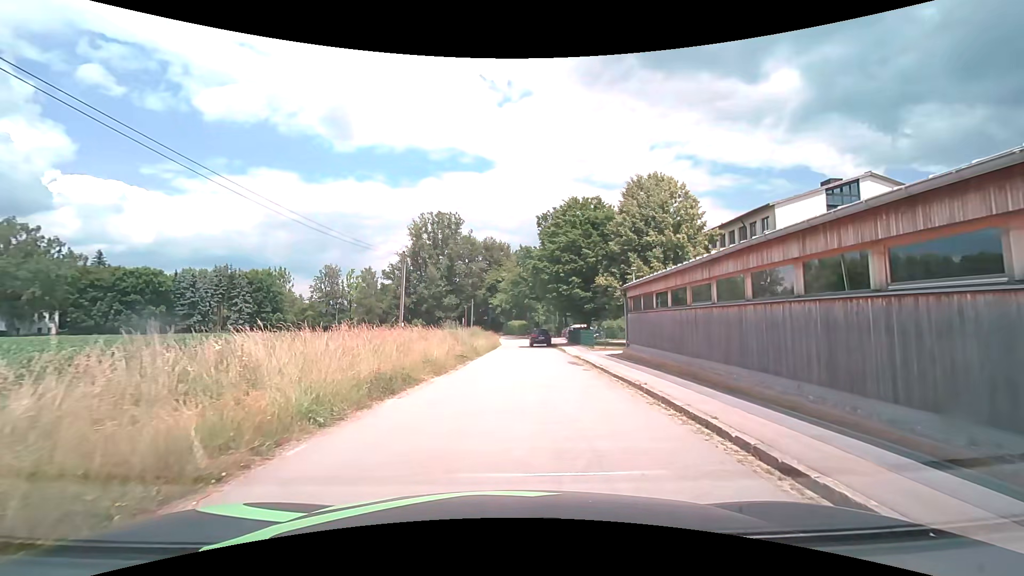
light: Day
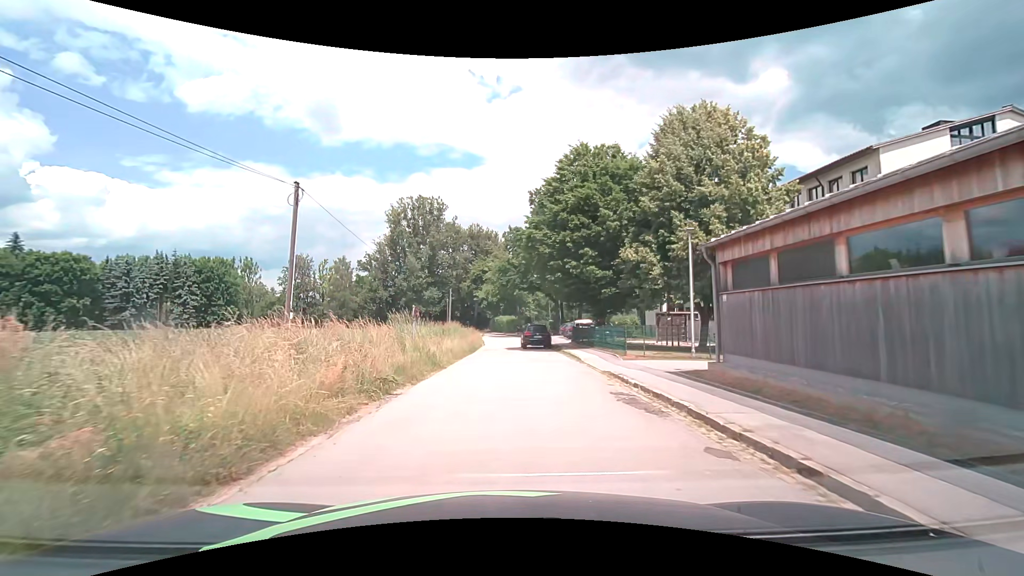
(+0.4, +12.6) m; +2°
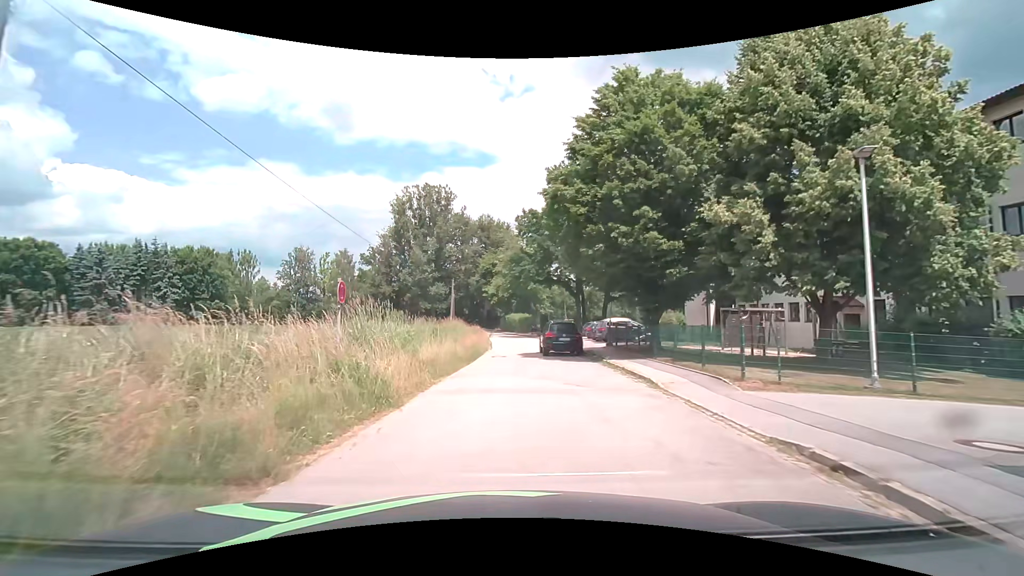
(-0.1, +9.4) m; -1°
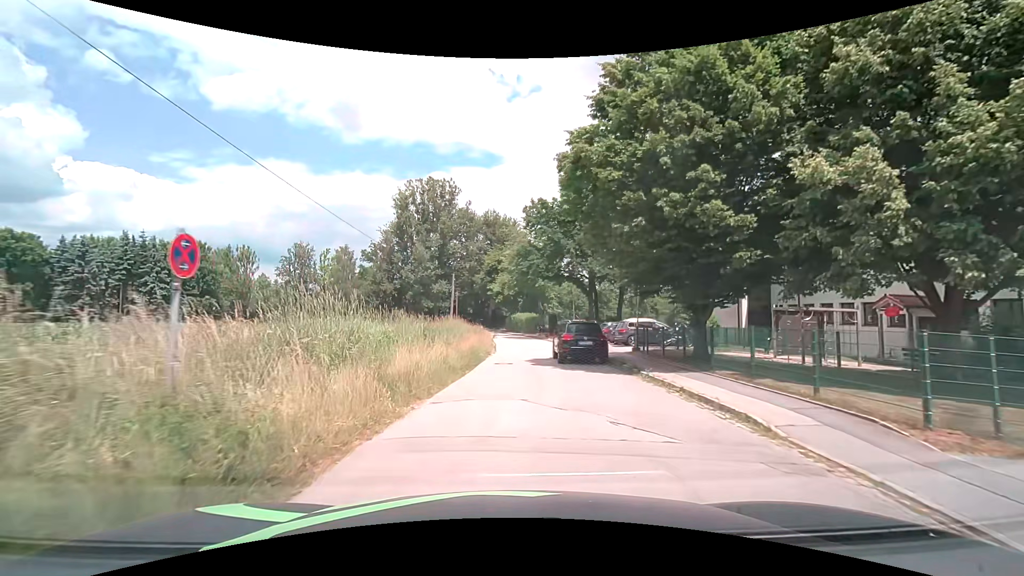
(0.0, +4.7) m; 0°
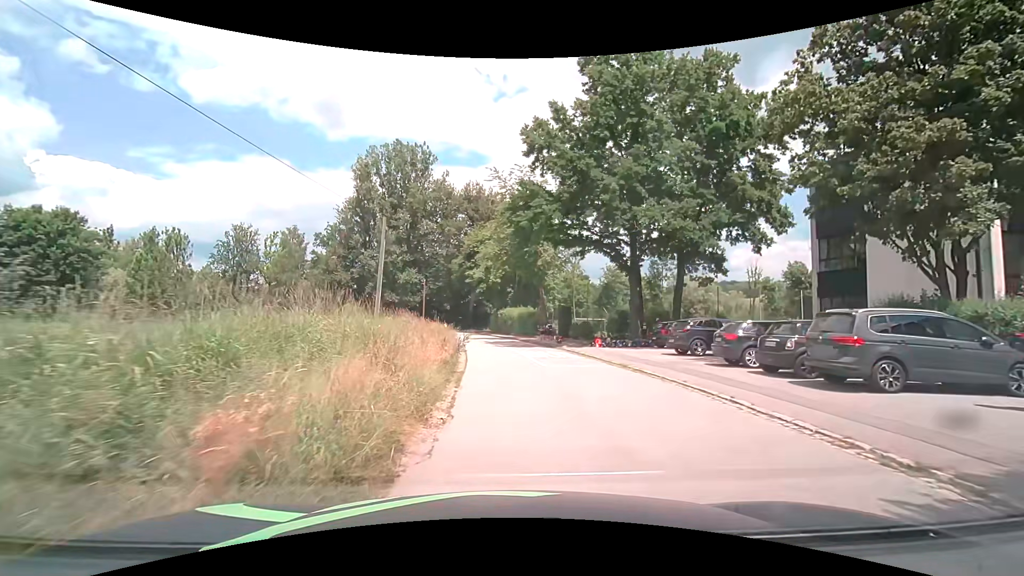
(-0.2, +21.5) m; +1°
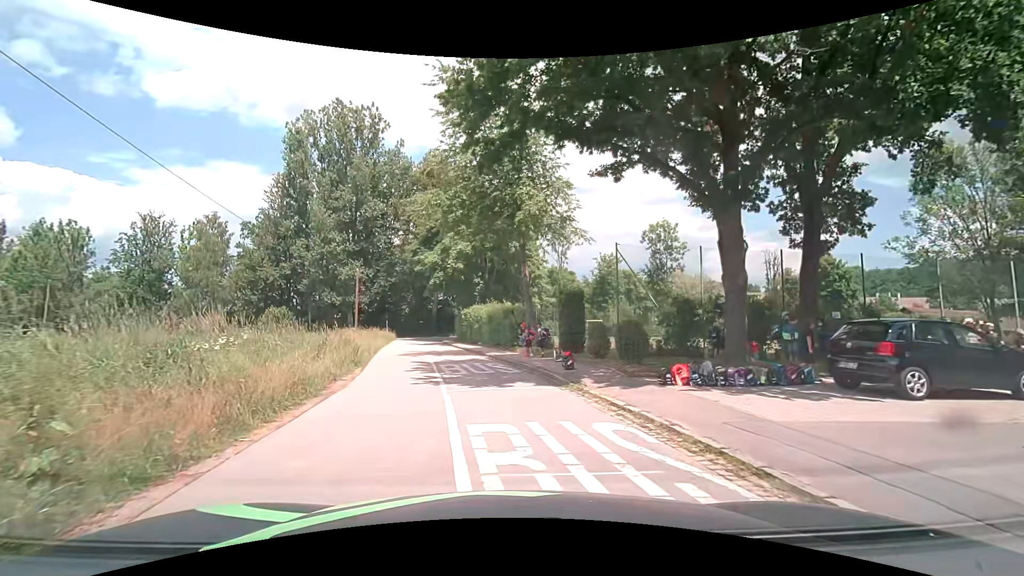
(+1.0, +17.4) m; +3°
